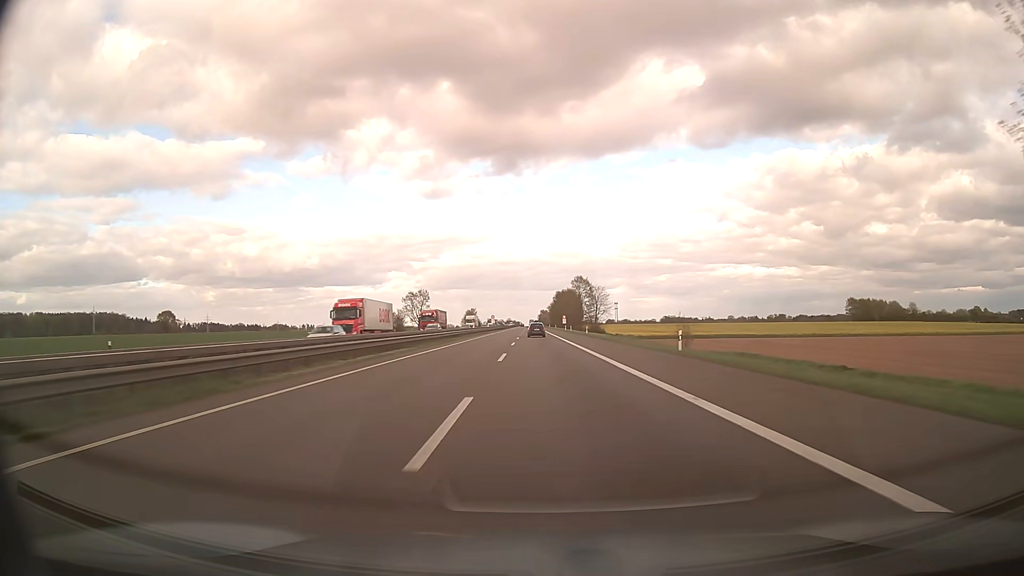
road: motorway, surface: asphalt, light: Day
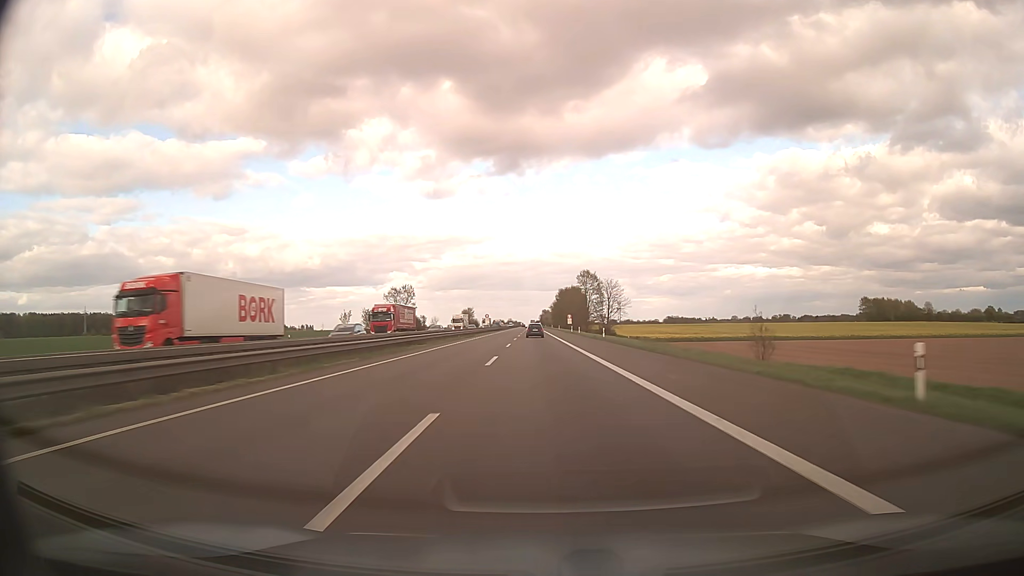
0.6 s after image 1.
(0.0, +20.1) m; 0°
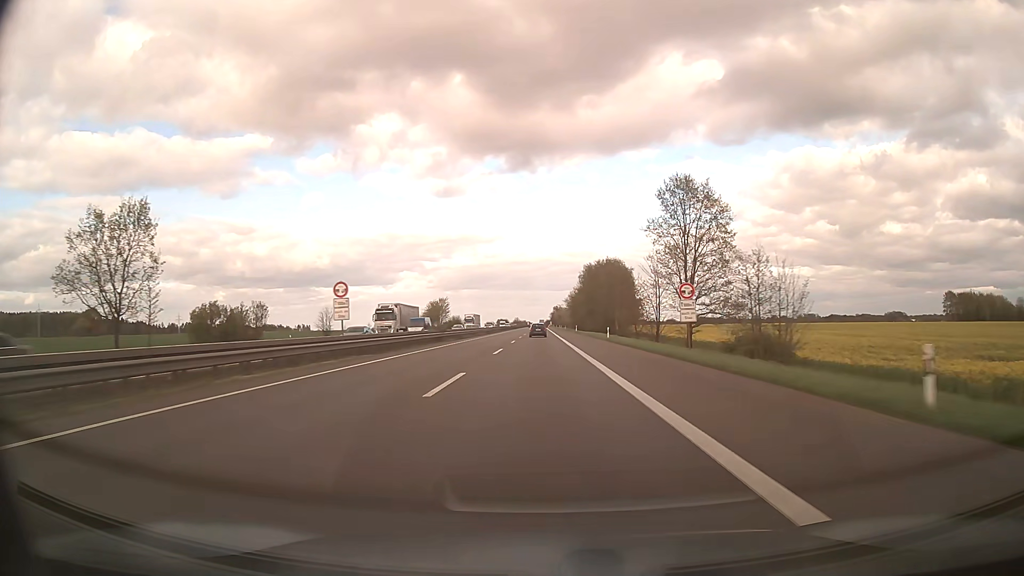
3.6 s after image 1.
(-0.8, +99.1) m; -1°
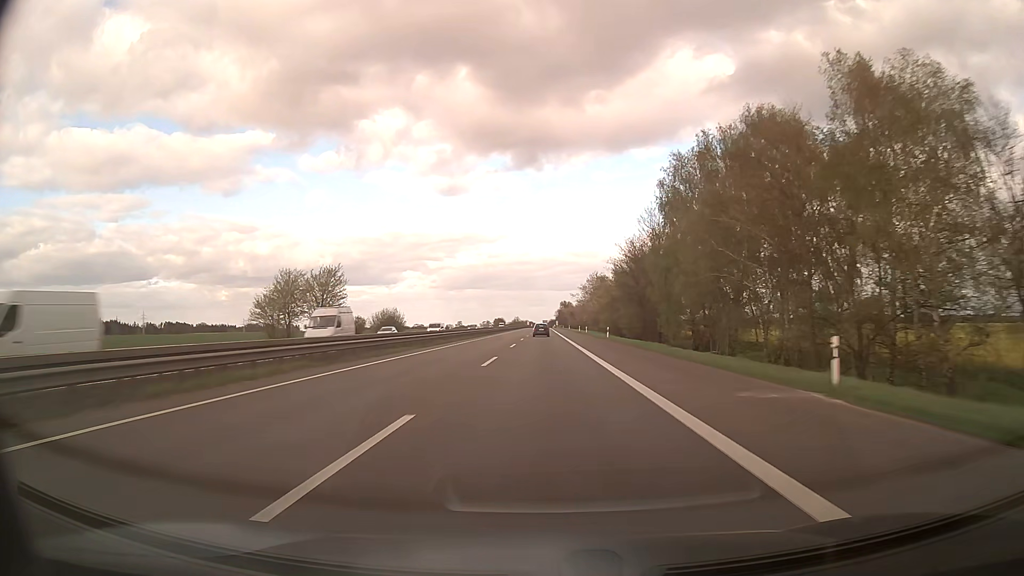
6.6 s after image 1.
(-0.3, +97.8) m; 0°
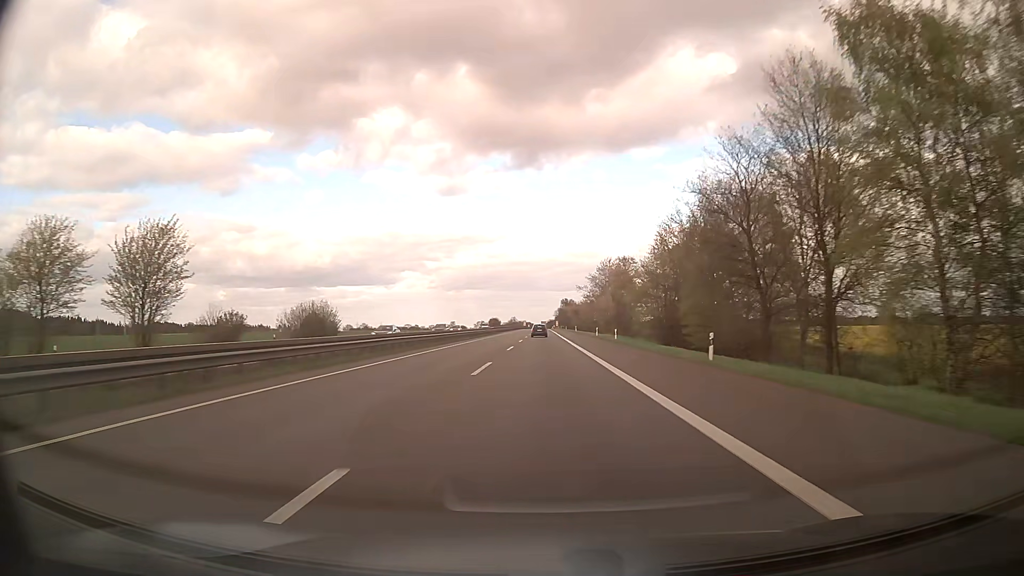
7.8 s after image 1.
(0.0, +39.0) m; 0°
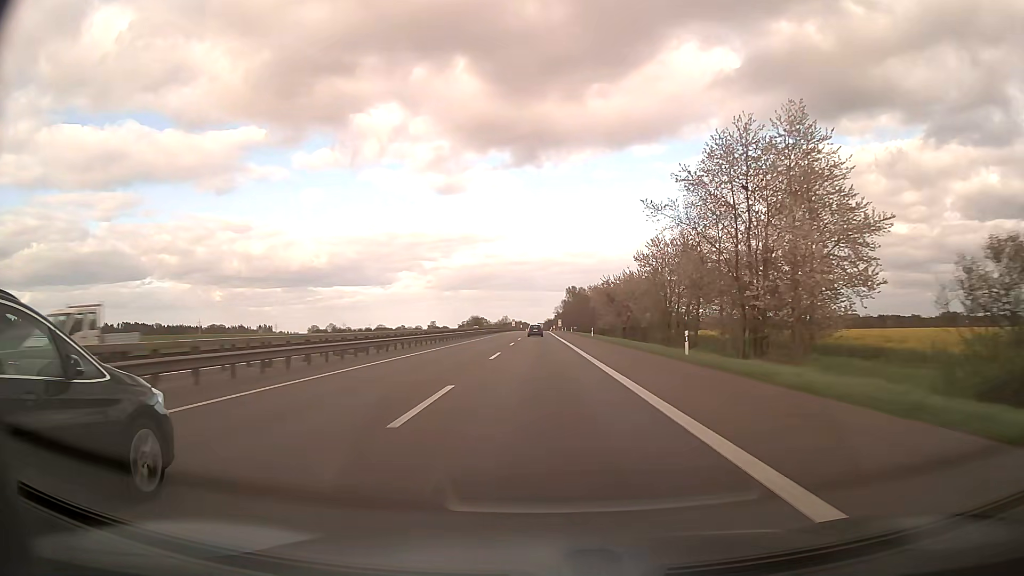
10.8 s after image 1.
(+0.5, +98.3) m; 0°
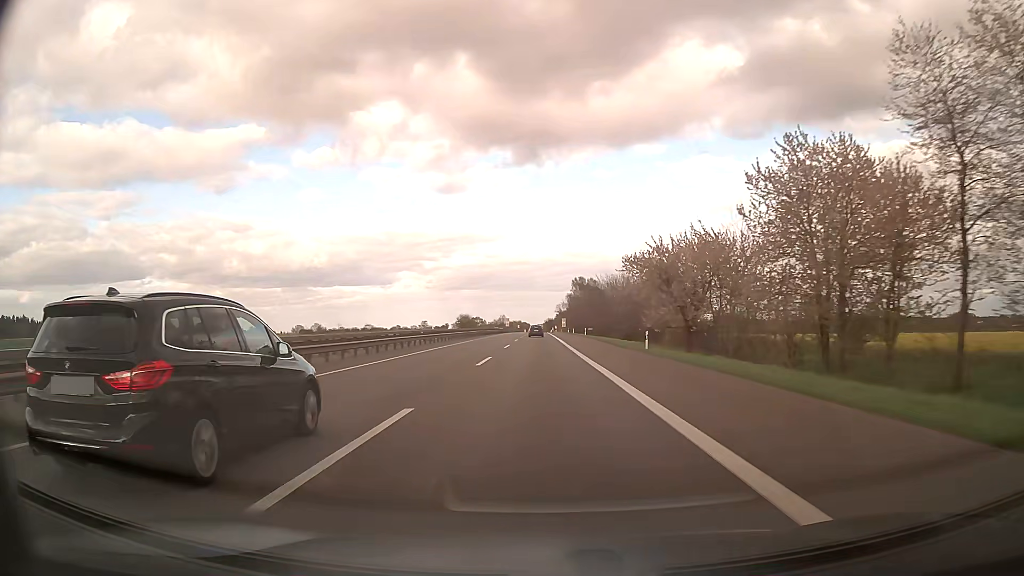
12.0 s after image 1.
(0.0, +39.9) m; 0°
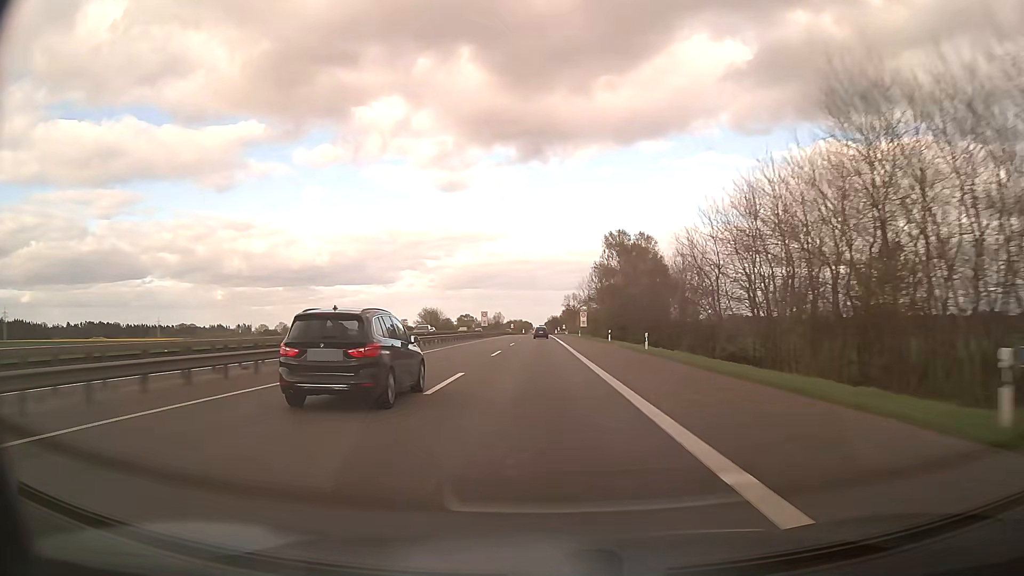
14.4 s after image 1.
(+0.1, +80.7) m; 0°
(0, +10) (0, +20) (0, +30) (0, +40) (0, +50) (0, +60) (0, +70) (0, +80) (0, +90) (0, +100) m
